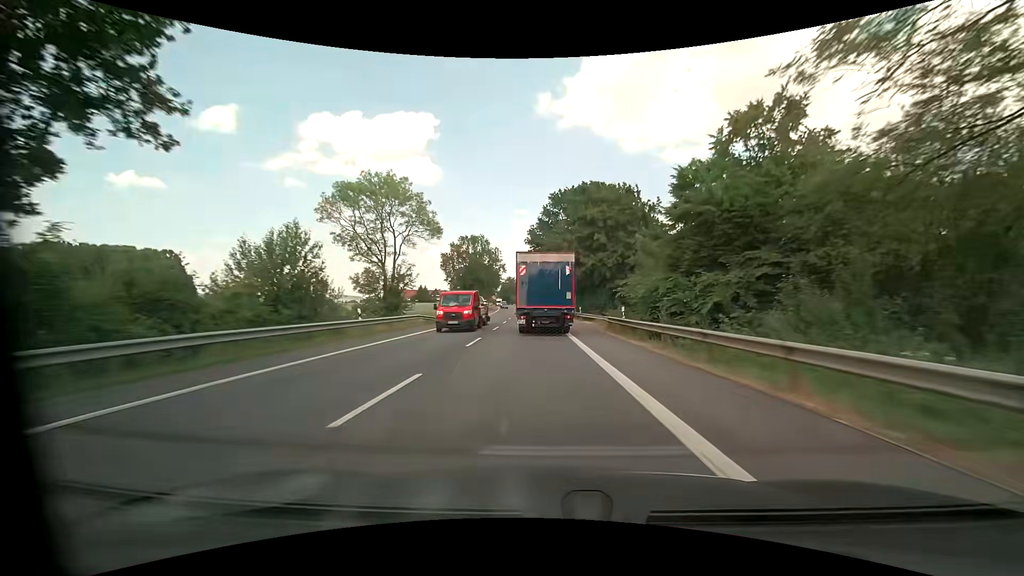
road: primary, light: Day
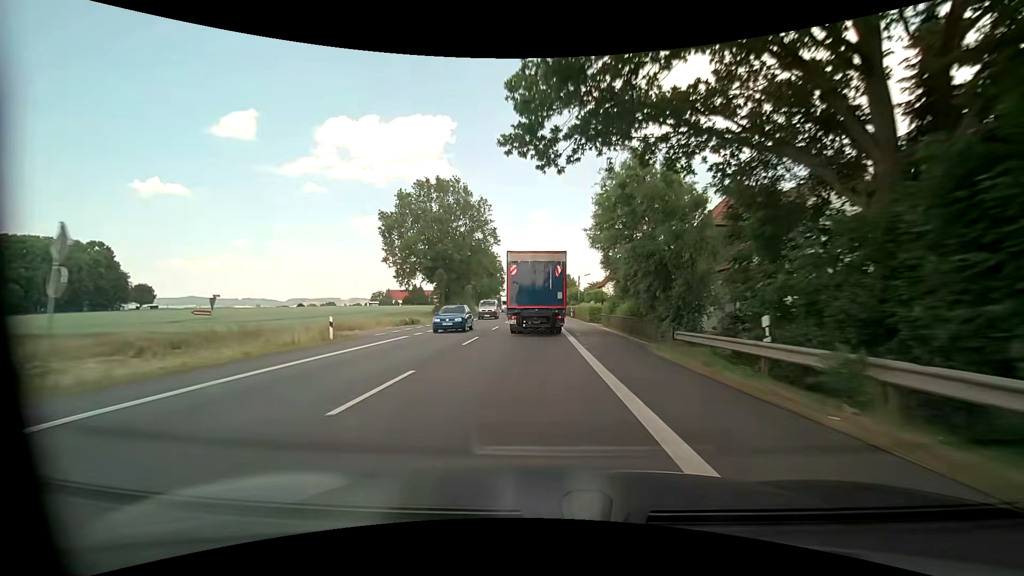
(-1.2, +55.0) m; -2°
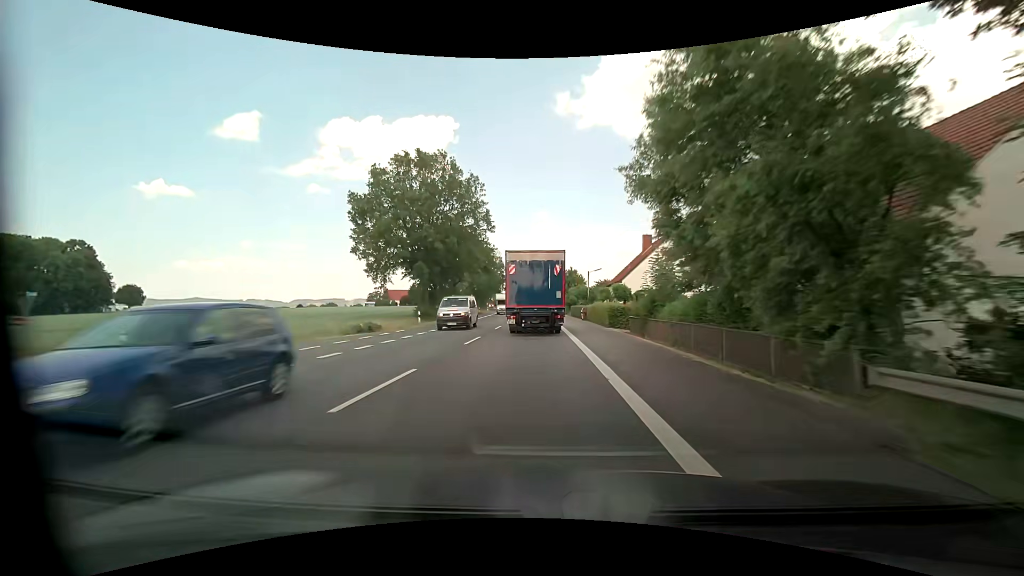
(-0.1, +11.0) m; -1°
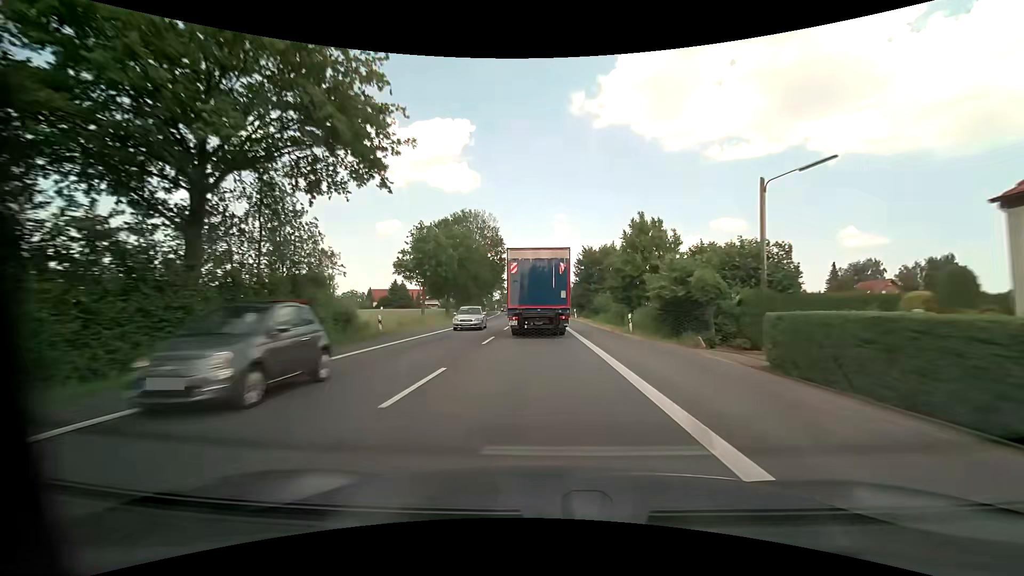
(-1.2, +55.3) m; -2°
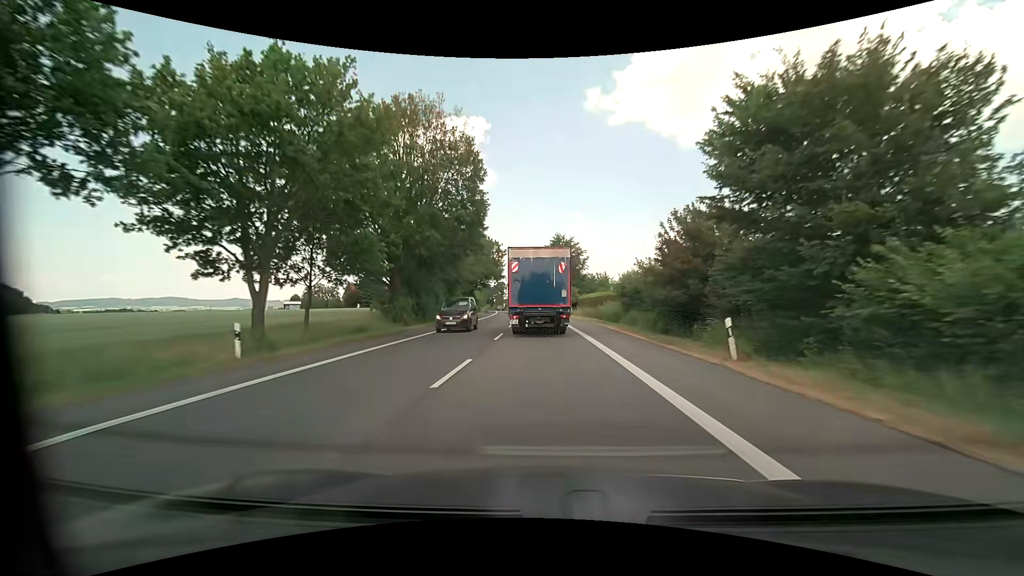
(-0.6, +42.9) m; -2°
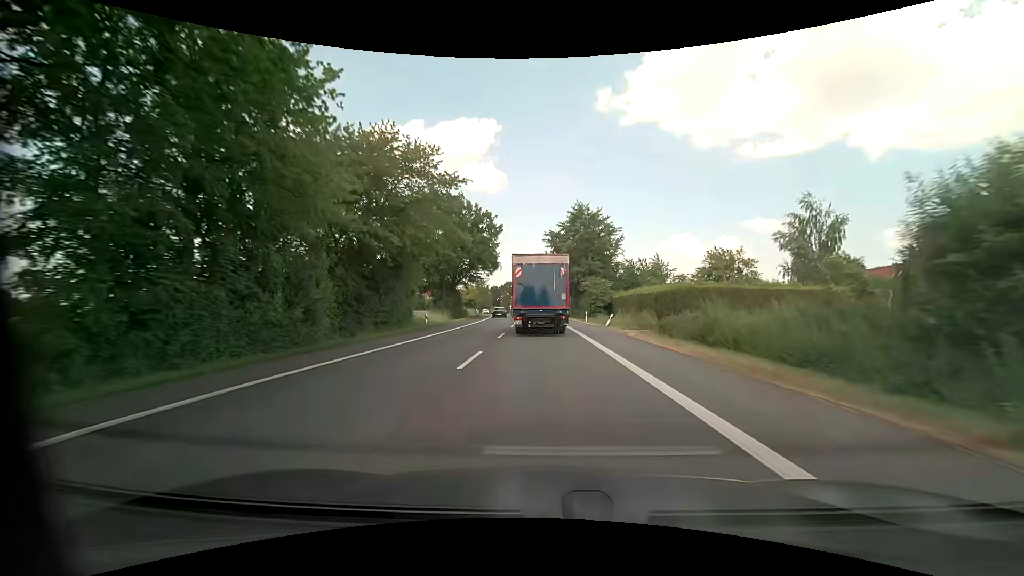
(-0.4, +30.8) m; -1°
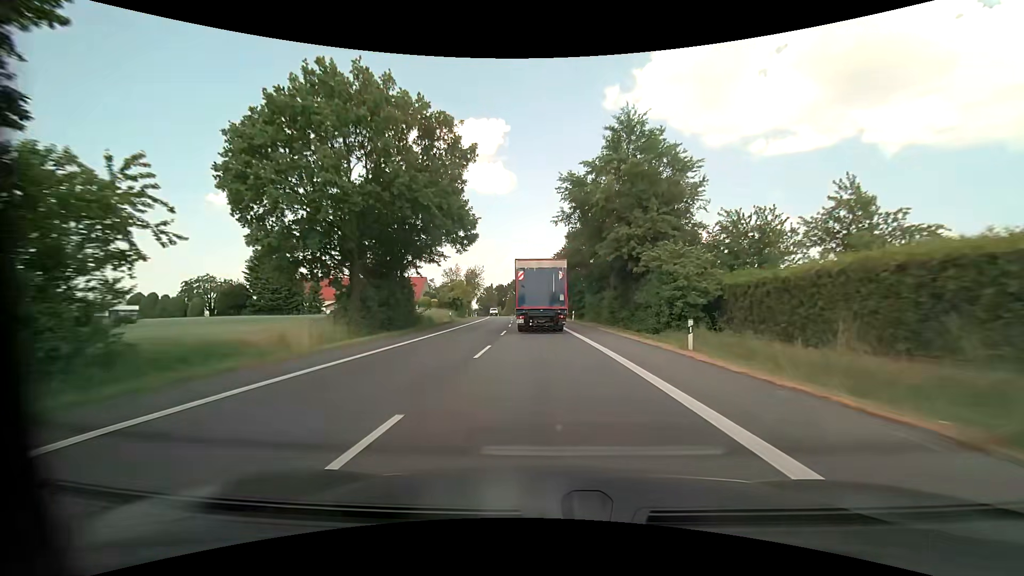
(-0.4, +30.9) m; -1°
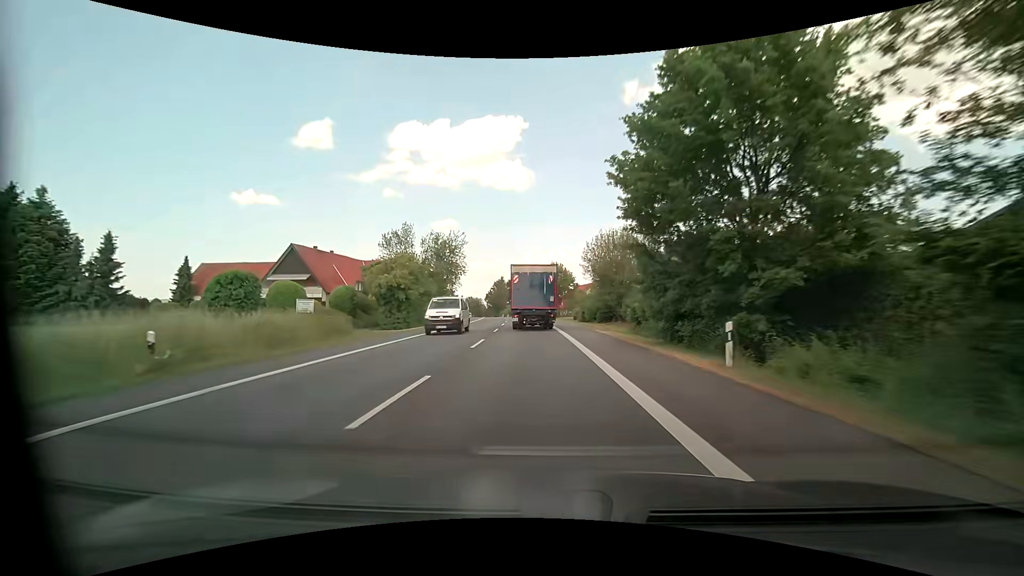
(-0.7, +41.1) m; -3°
(0, +10) (0, +20) (-1, +30) (-1, +40) (-2, +50) (-2, +60) (-3, +70) (-4, +80) (-5, +90) (-6, +100) m
